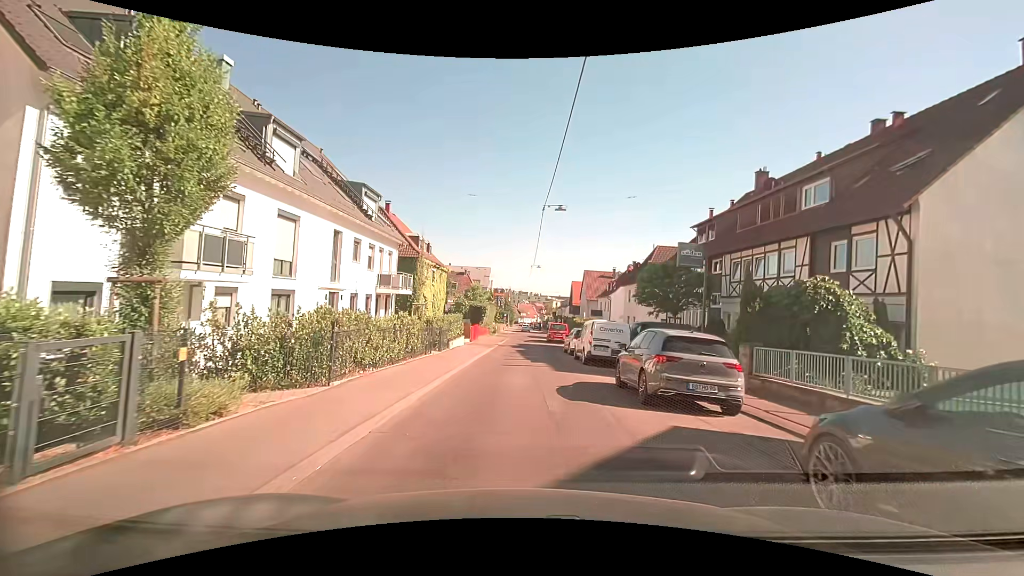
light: Day
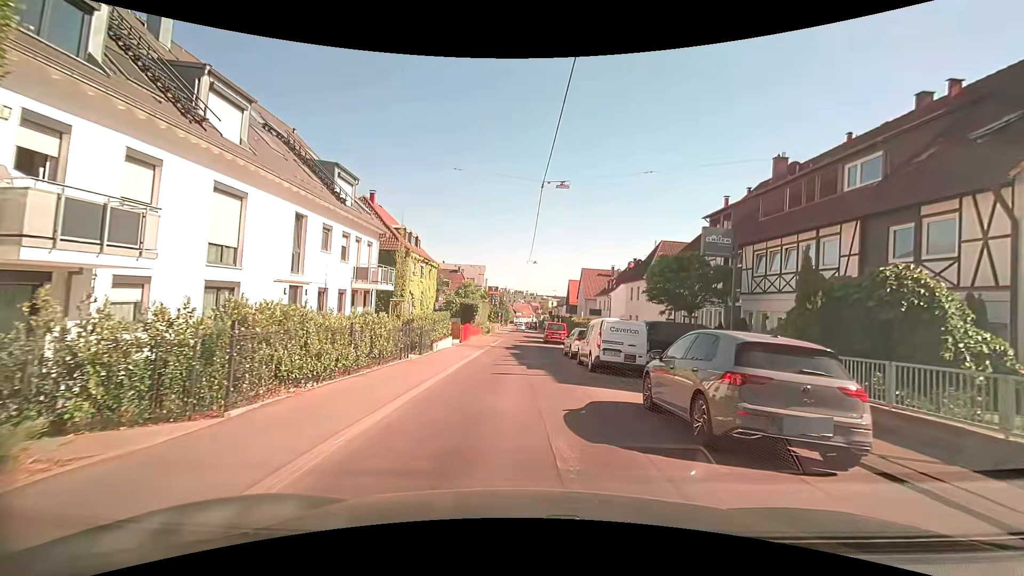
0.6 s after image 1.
(0.0, +3.4) m; 0°
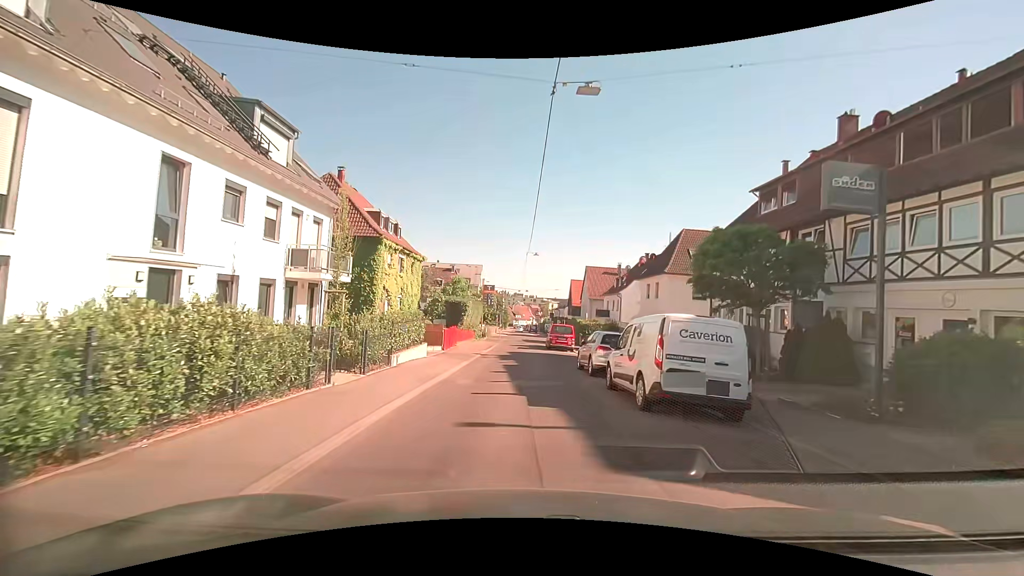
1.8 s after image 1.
(0.0, +7.2) m; 0°
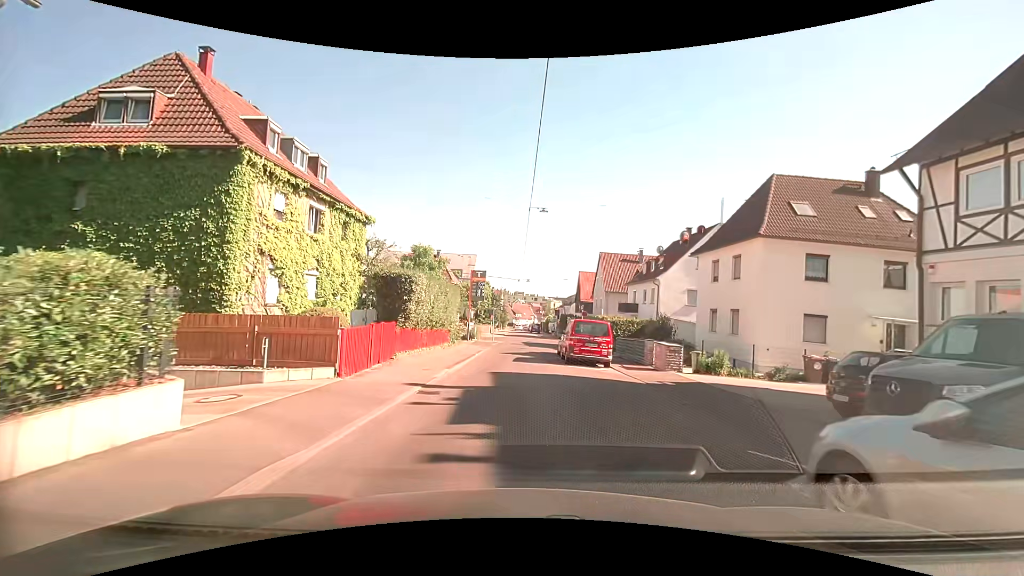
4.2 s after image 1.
(-0.2, +15.3) m; -1°
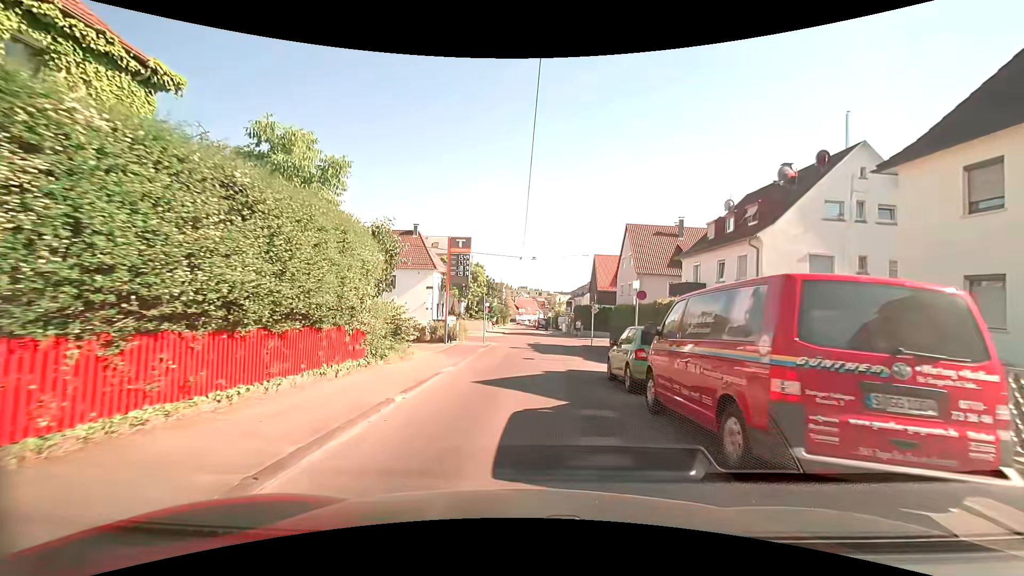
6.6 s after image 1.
(-0.1, +16.5) m; 0°
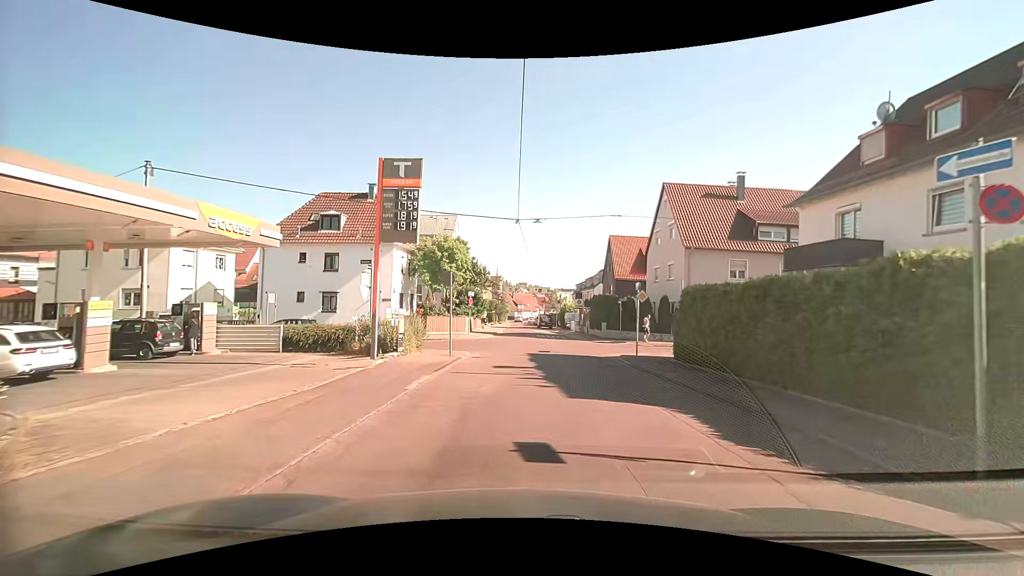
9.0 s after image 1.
(0.0, +15.0) m; -1°
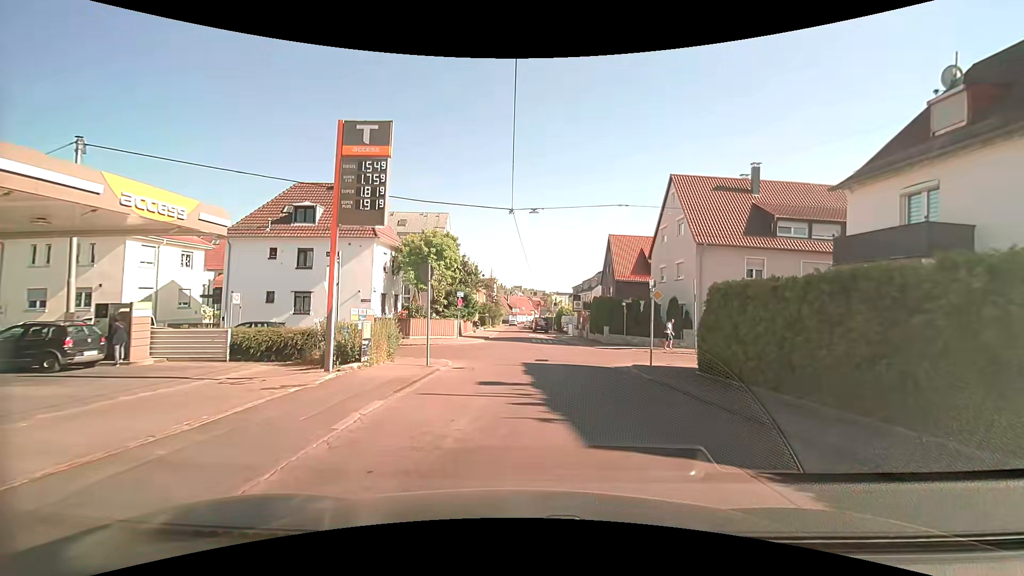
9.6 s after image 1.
(+0.1, +3.4) m; +1°
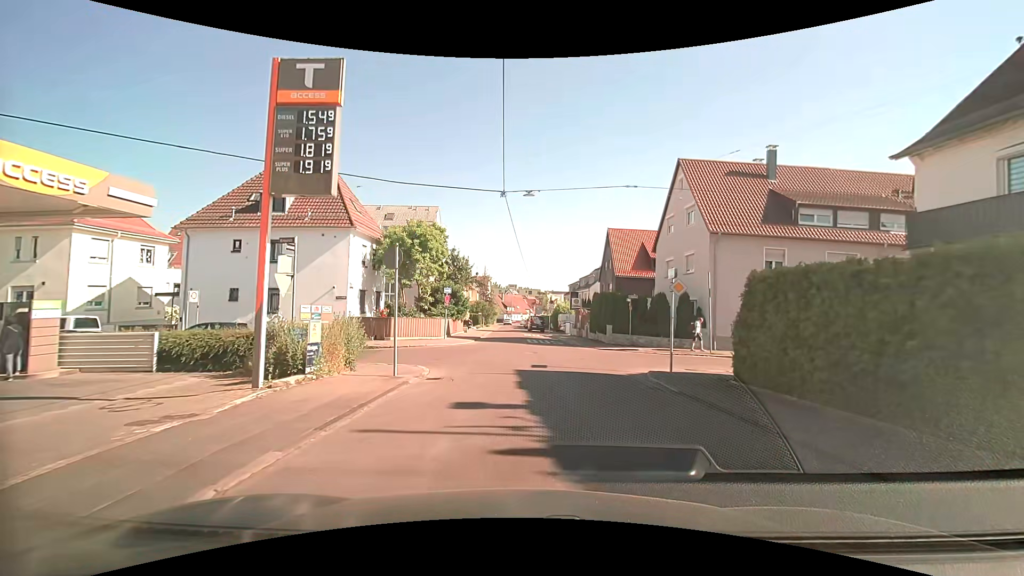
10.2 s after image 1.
(0.0, +3.2) m; +2°
(0, +10) (0, +20) (-1, +30) (-1, +40) (-2, +50) (-2, +60) (-3, +70) (-3, +80) (-3, +90) (-3, +100) m
